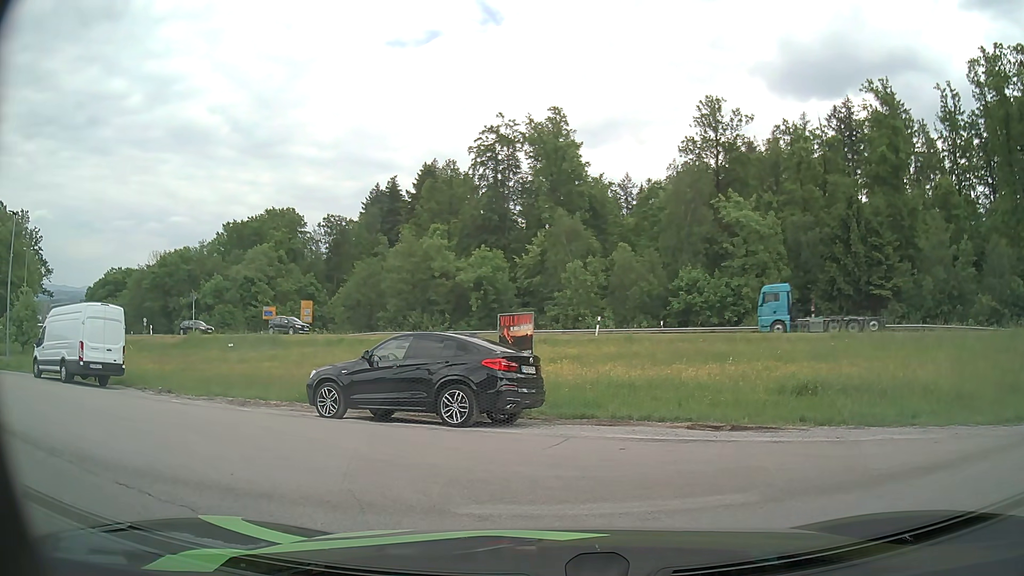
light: Day
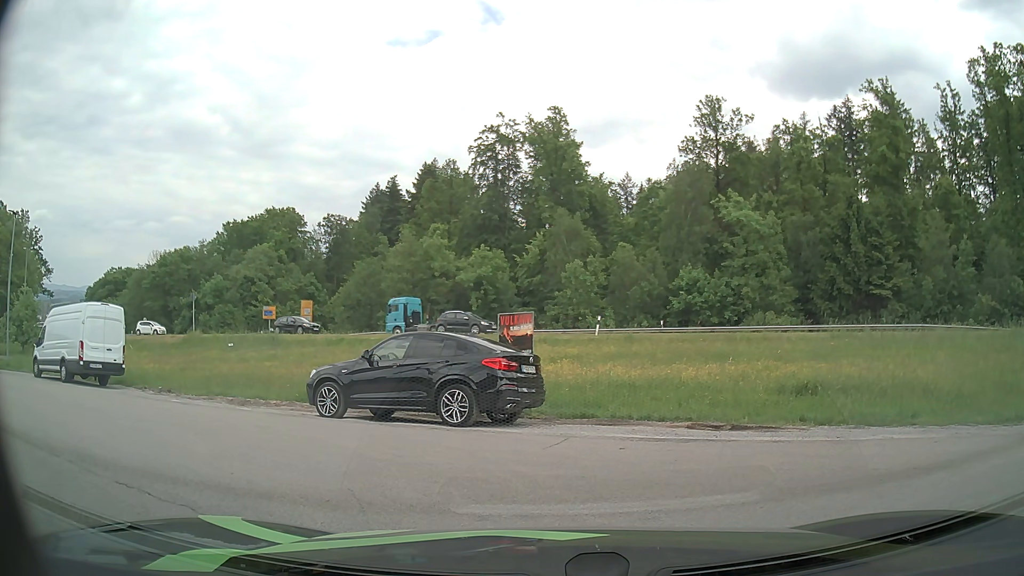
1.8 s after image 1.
(0.0, +0.1) m; 0°
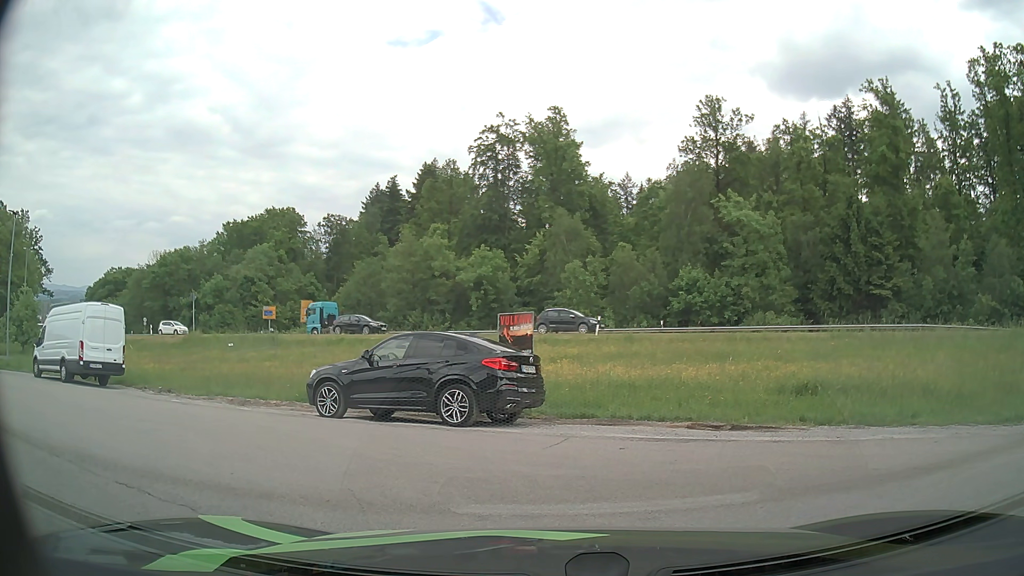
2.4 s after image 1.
(0.0, 0.0) m; 0°
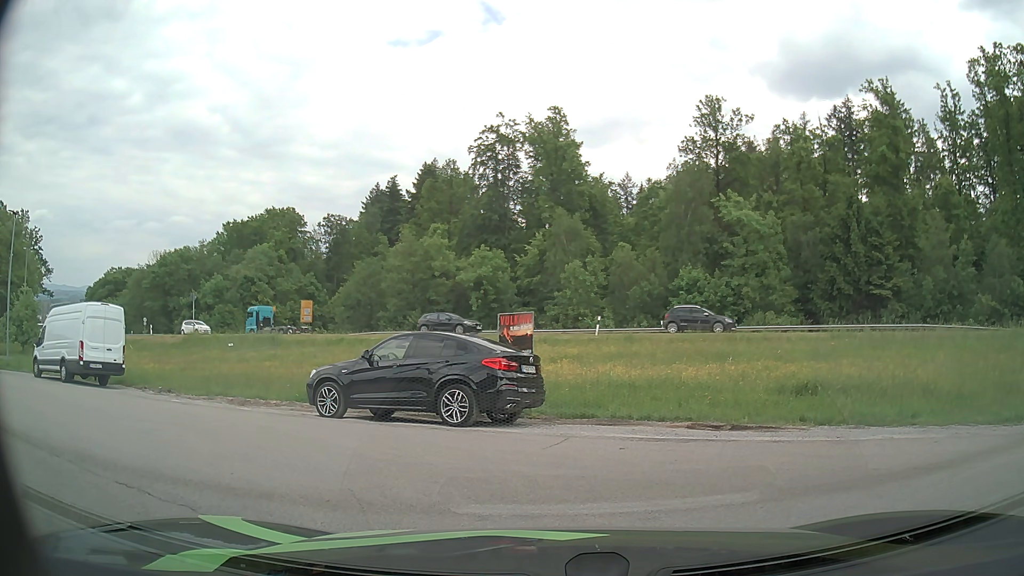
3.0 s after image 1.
(0.0, 0.0) m; 0°
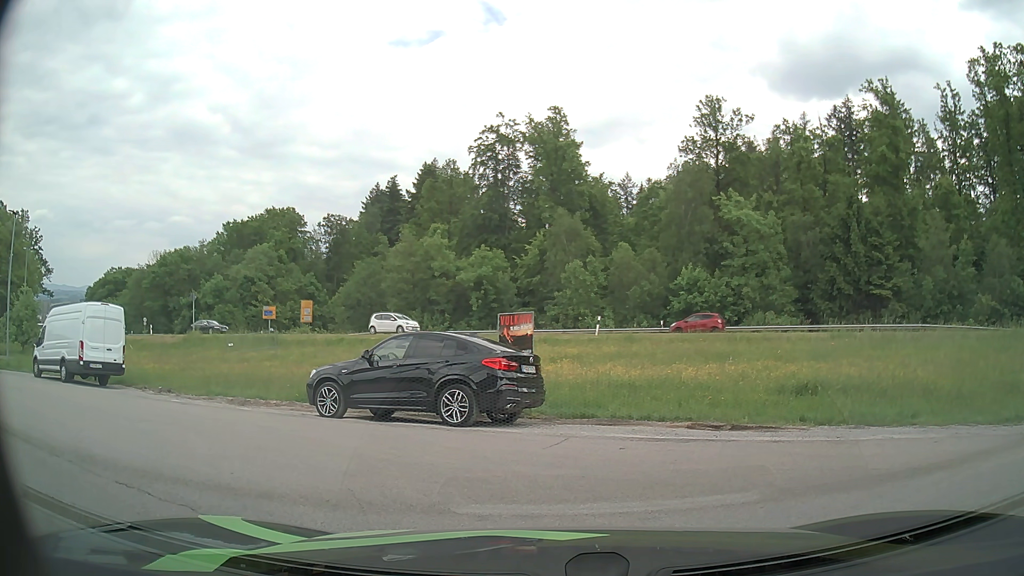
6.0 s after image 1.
(0.0, 0.0) m; 0°
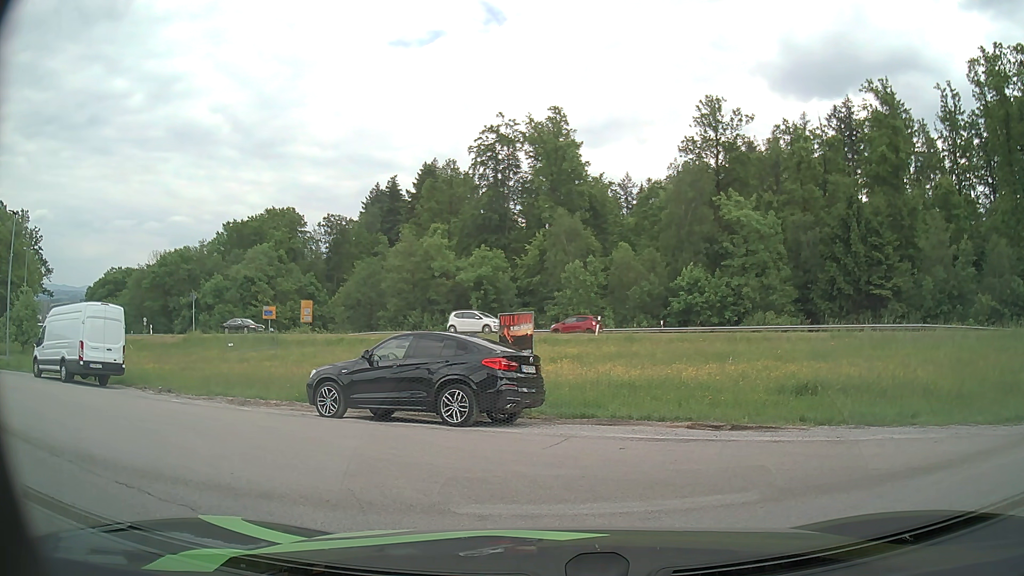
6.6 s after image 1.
(0.0, 0.0) m; 0°
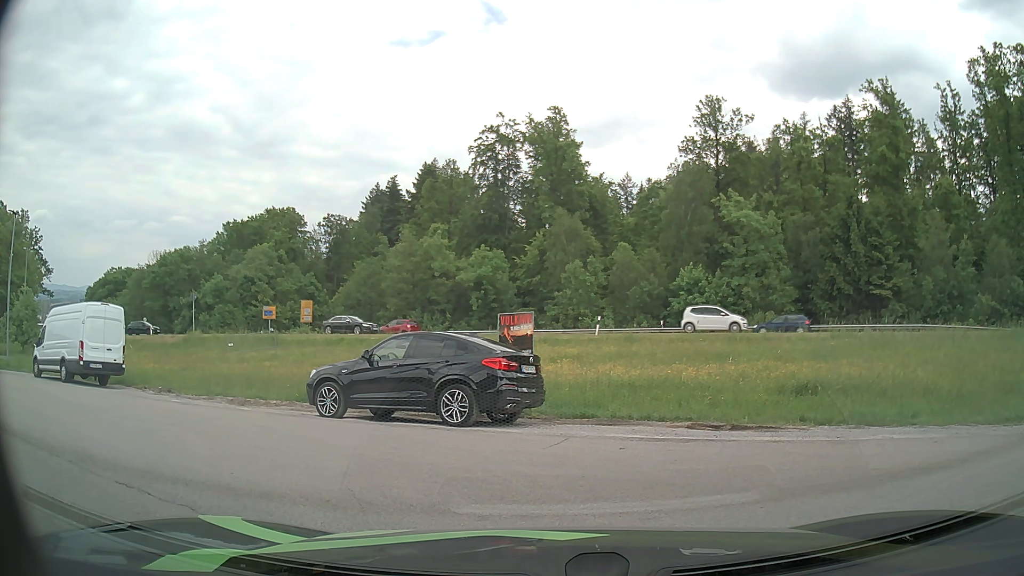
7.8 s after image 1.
(0.0, 0.0) m; 0°
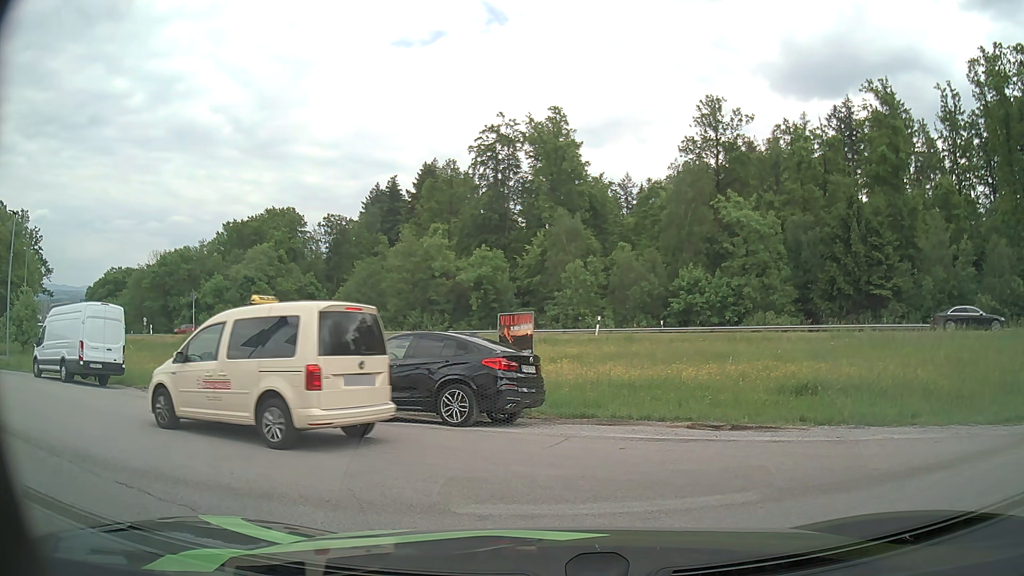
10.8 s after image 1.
(0.0, 0.0) m; 0°
